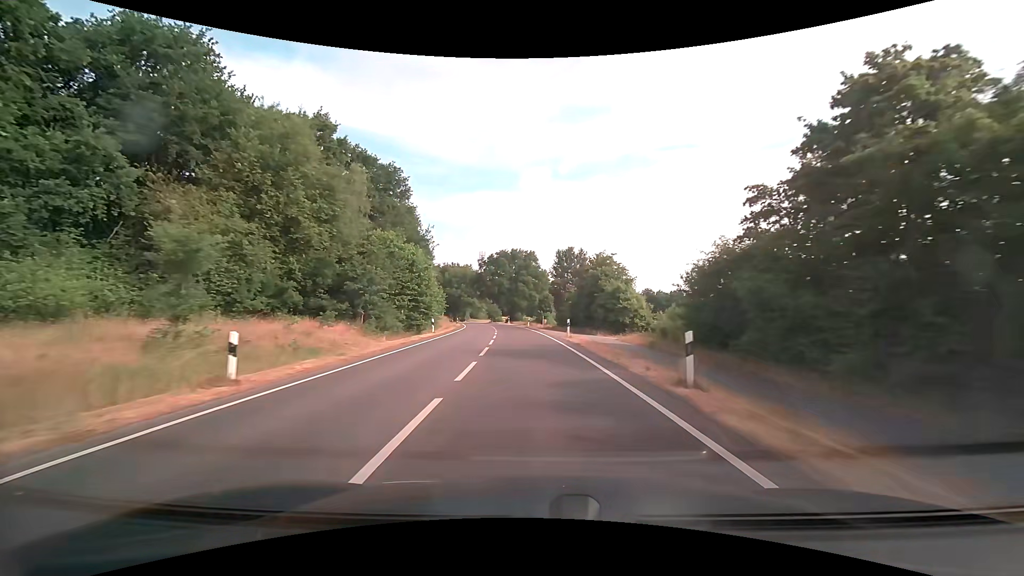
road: secondary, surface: asphalt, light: Day
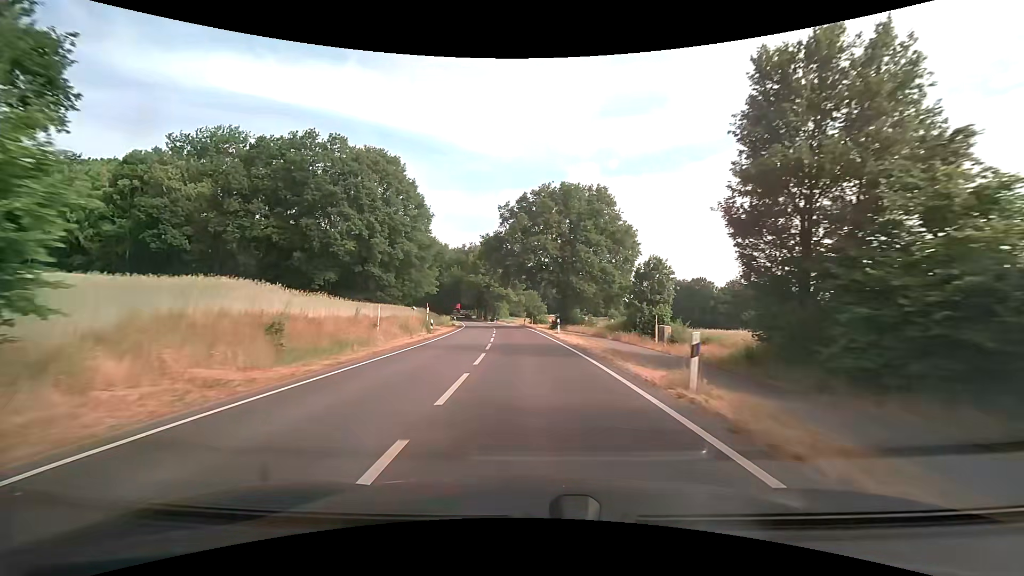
(-2.3, +50.5) m; -6°
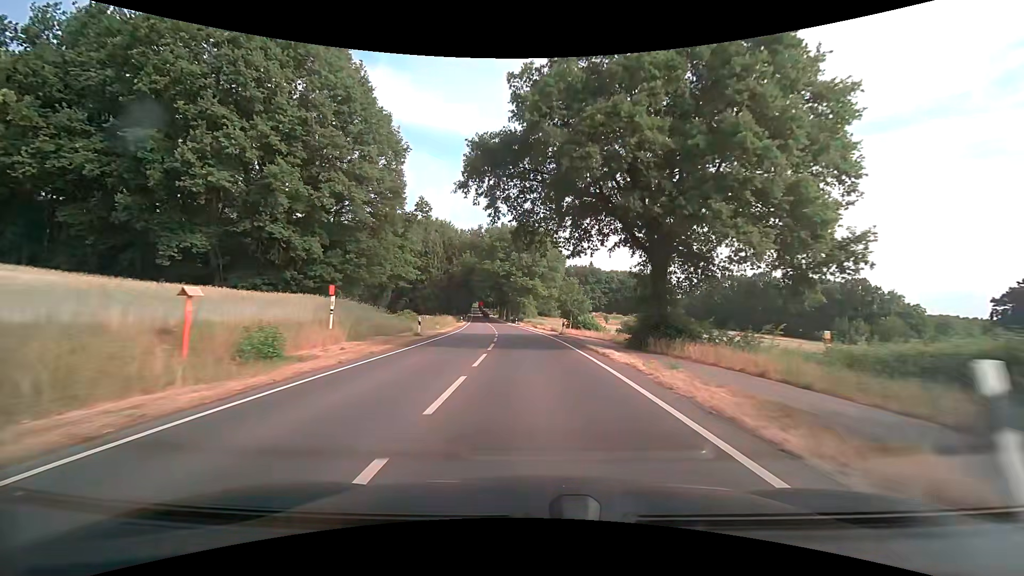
(-0.9, +30.7) m; -3°
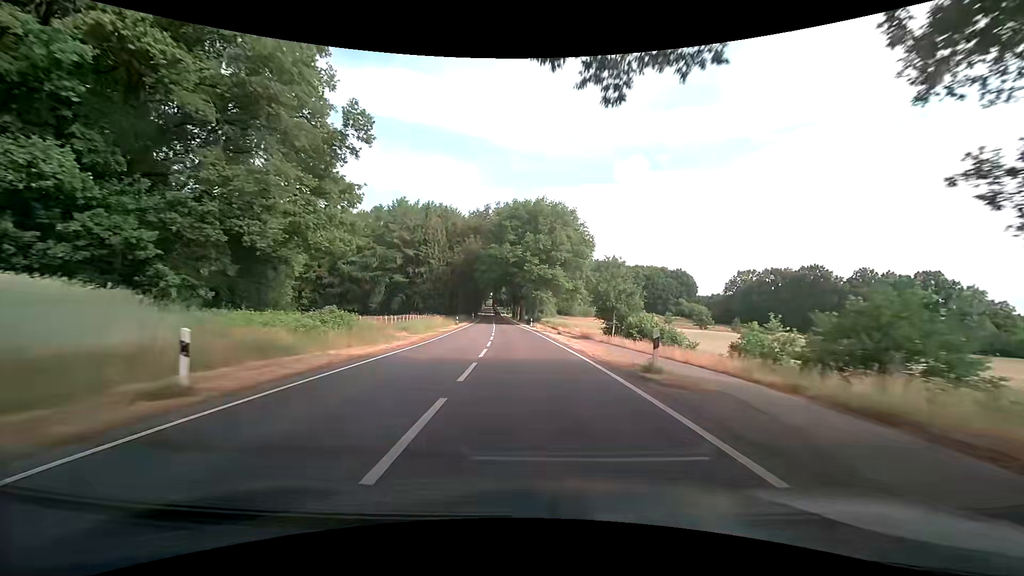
(-0.3, +20.6) m; -2°
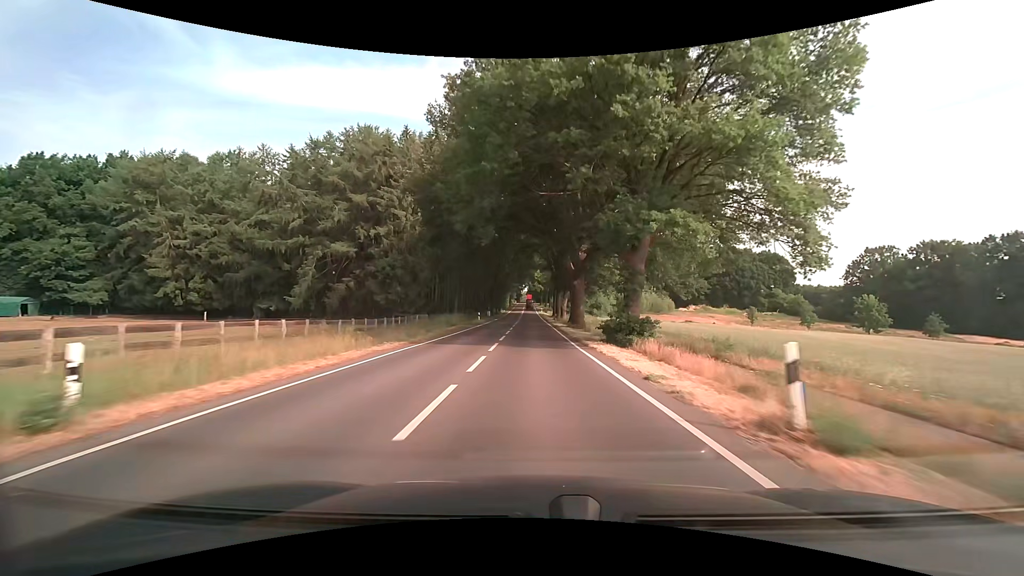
(-2.4, +52.5) m; -4°
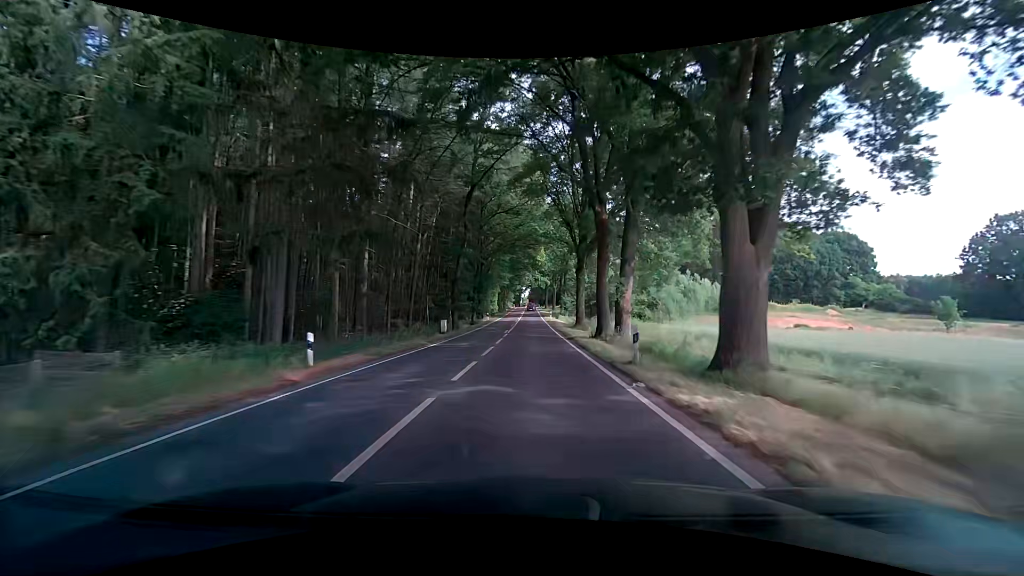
(+0.1, +43.0) m; 0°
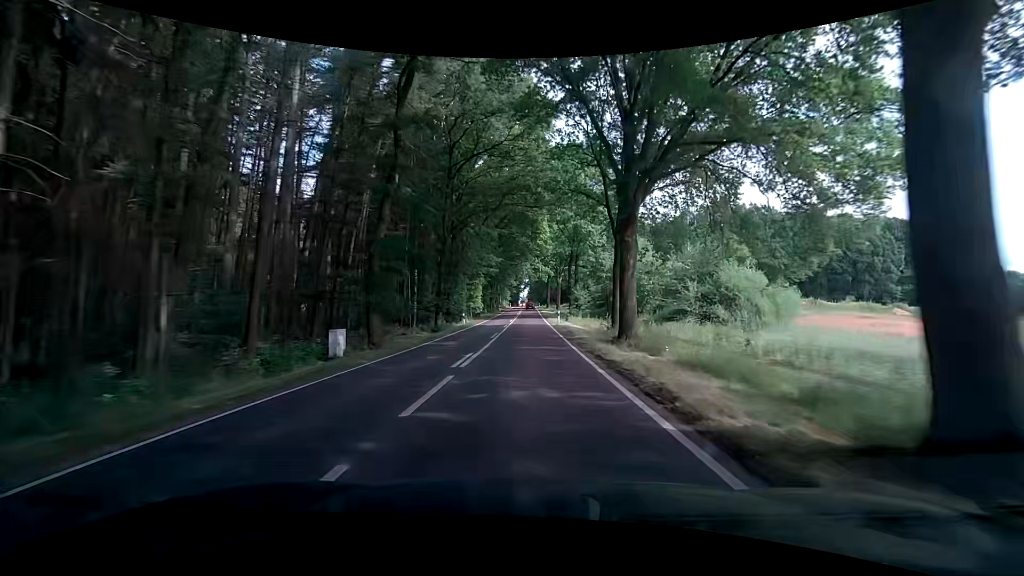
(0.0, +21.4) m; 0°
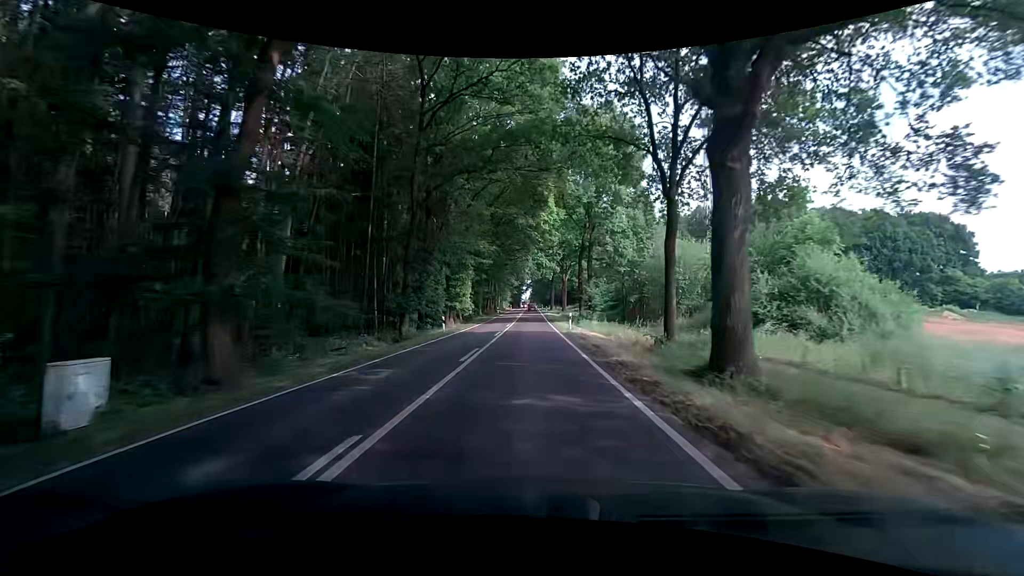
(0.0, +10.5) m; -1°
(0, +10) (0, +20) (0, +30) (0, +40) (0, +50) (0, +60) (0, +70) (0, +80) (0, +90) (0, +100) m
